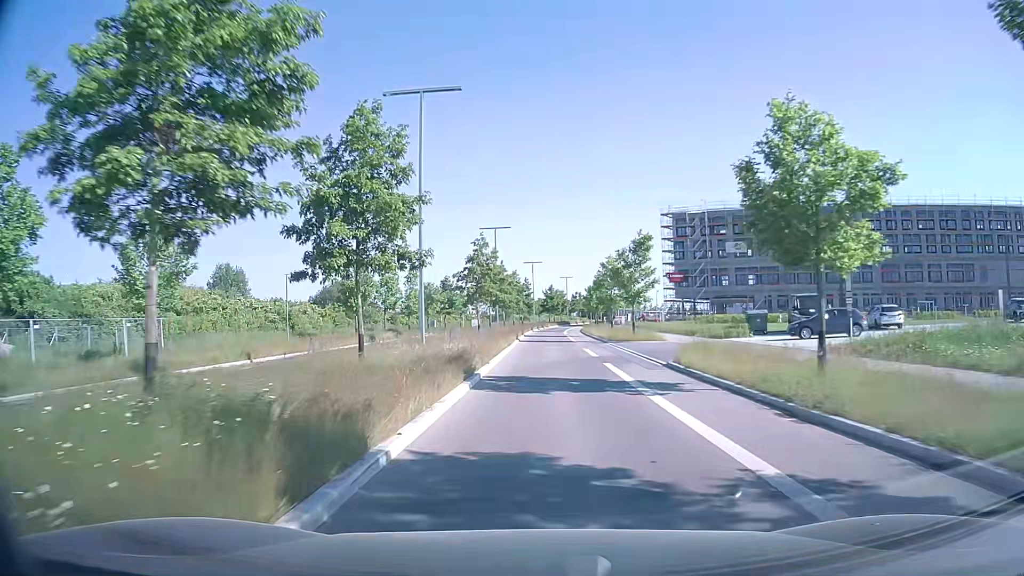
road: tertiary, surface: asphalt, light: Day
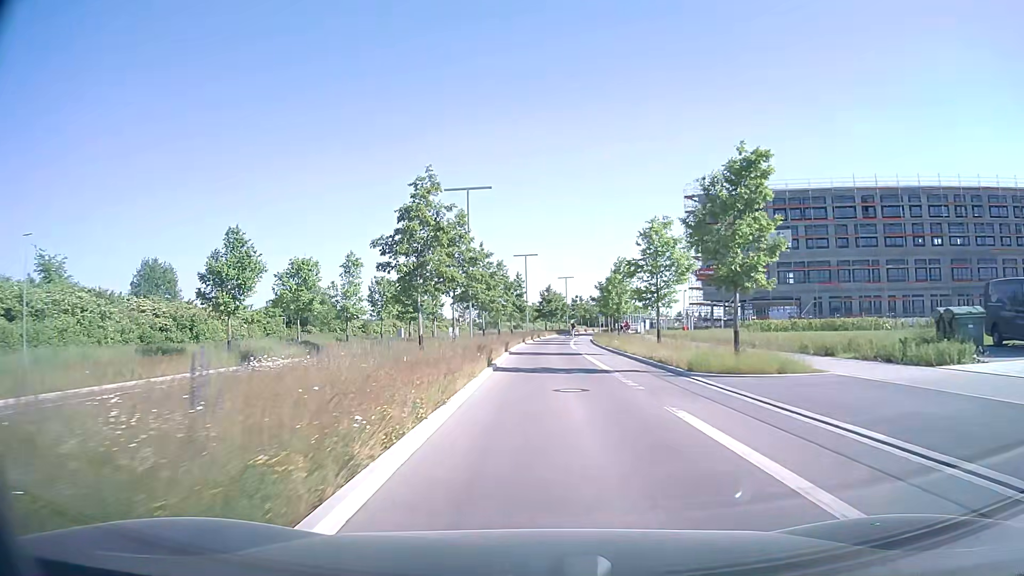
(0.0, +22.0) m; 0°
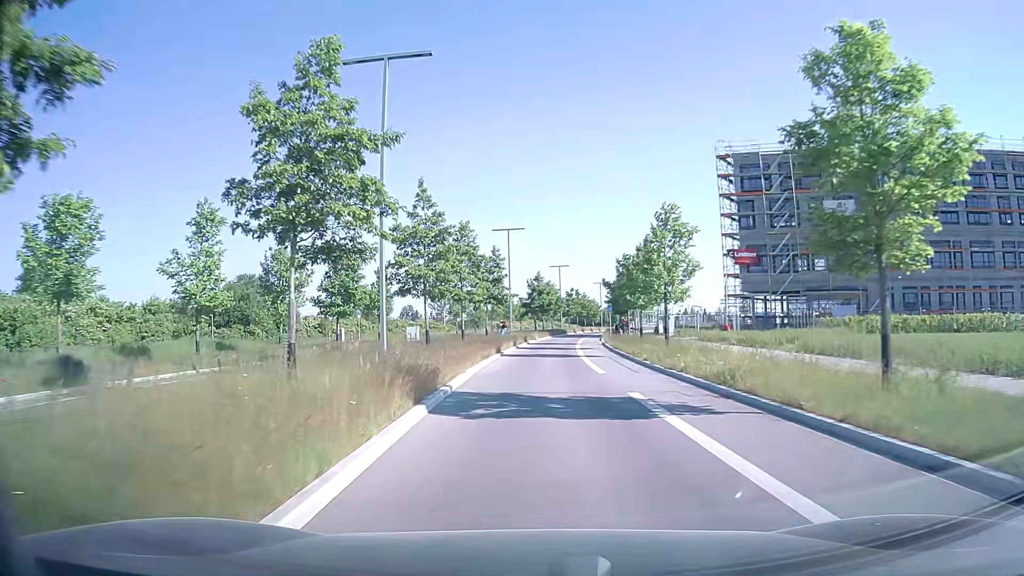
(+0.1, +21.6) m; +1°
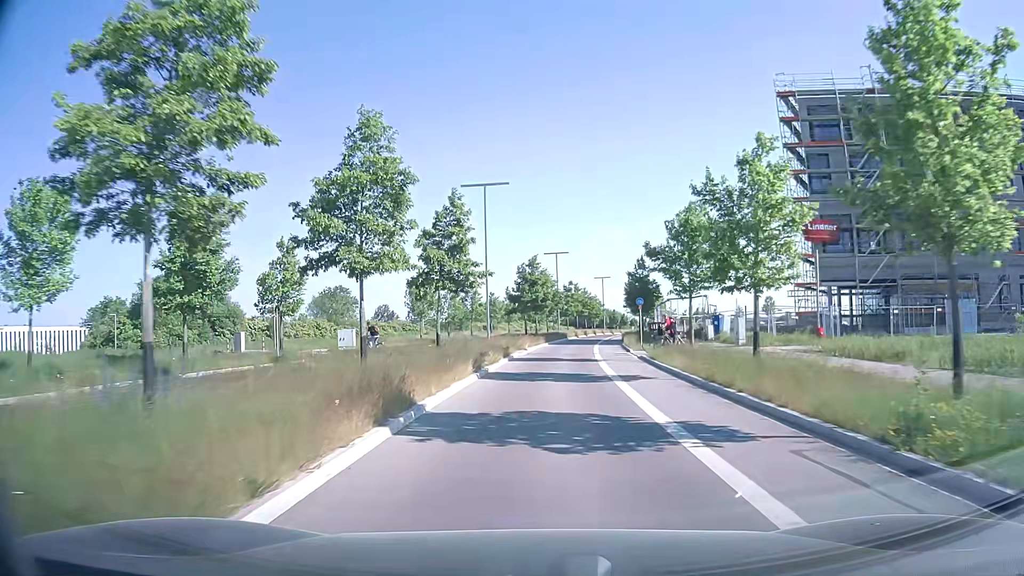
(0.0, +20.6) m; +1°
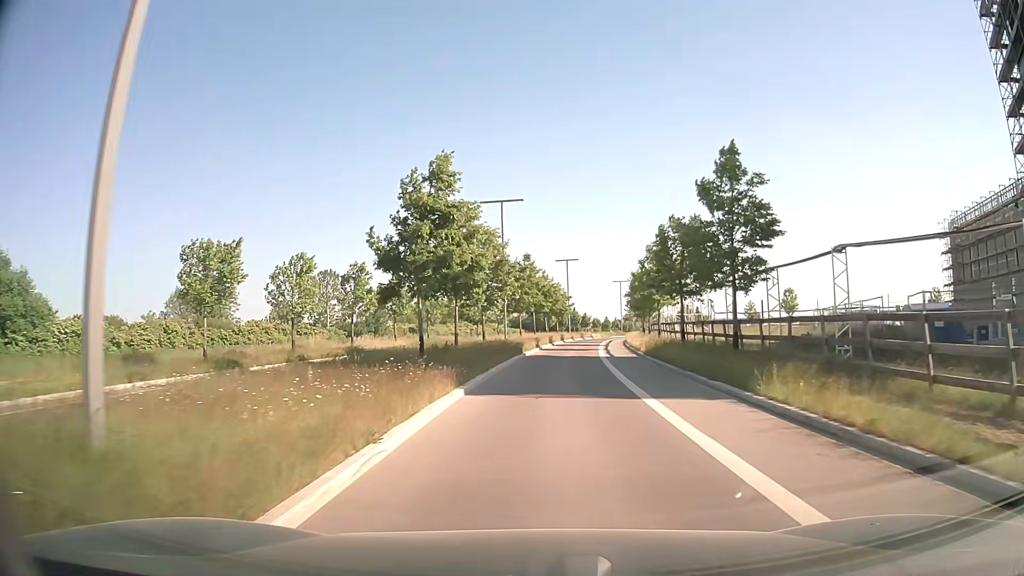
(+1.0, +34.8) m; +4°
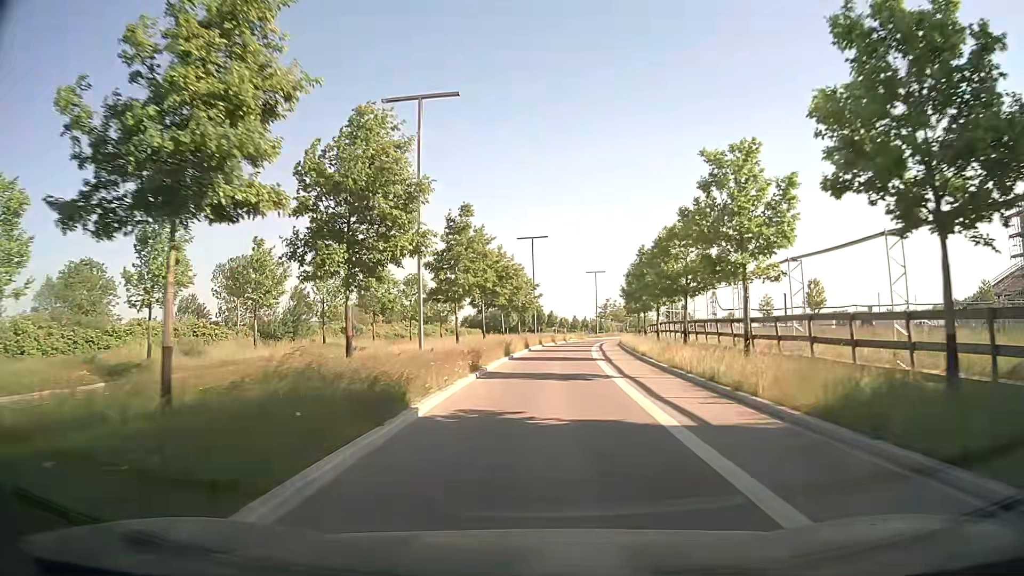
(+0.7, +21.8) m; +3°
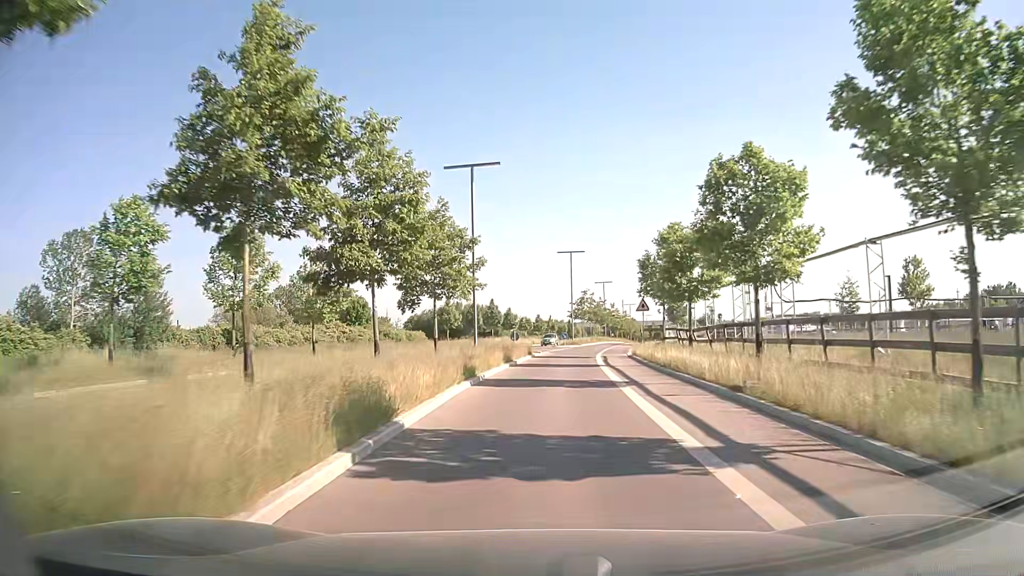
(+0.9, +29.7) m; +3°
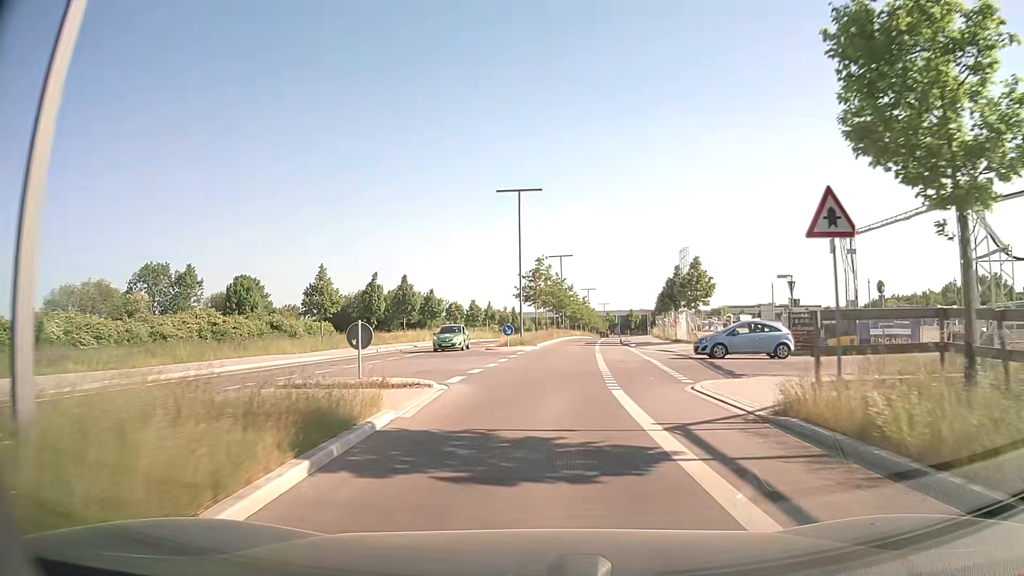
(+1.2, +29.1) m; +5°
(0, +10) (+1, +20) (+1, +30) (+2, +40) (+3, +50) (+4, +60) (+5, +70) (+7, +80) (+8, +90) (+10, +99) m
